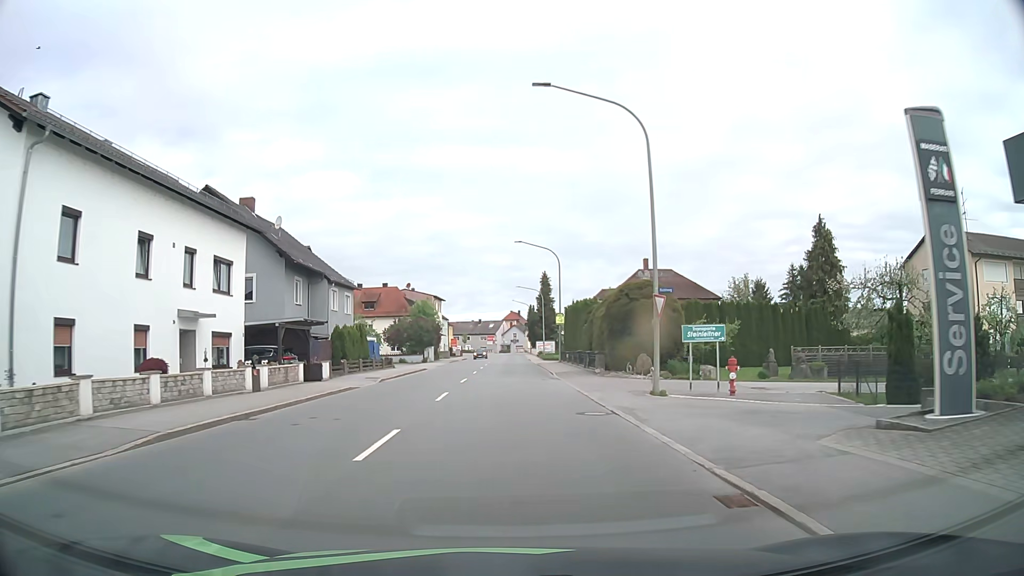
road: primary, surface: asphalt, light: Day
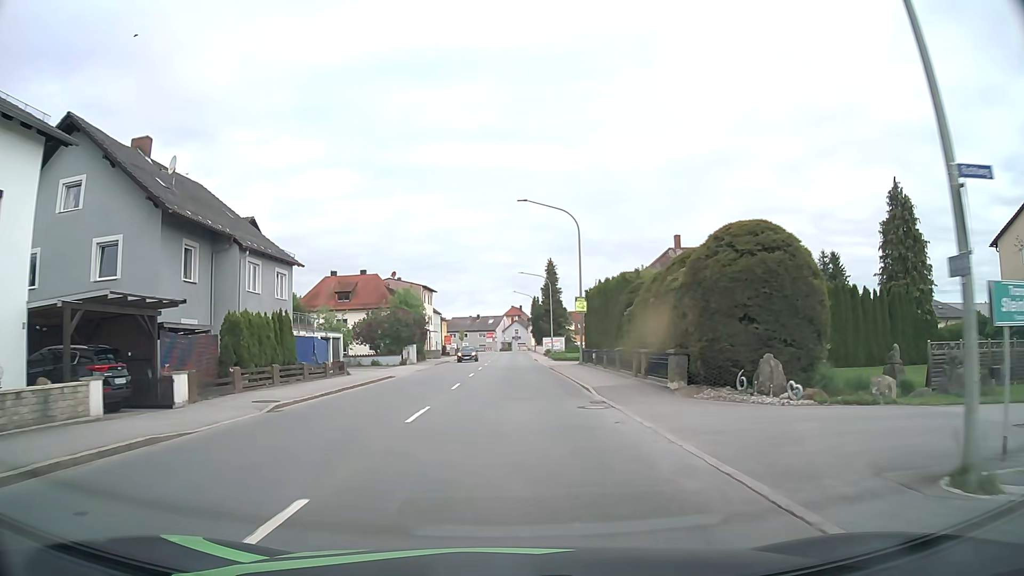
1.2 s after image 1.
(0.0, +14.3) m; 0°
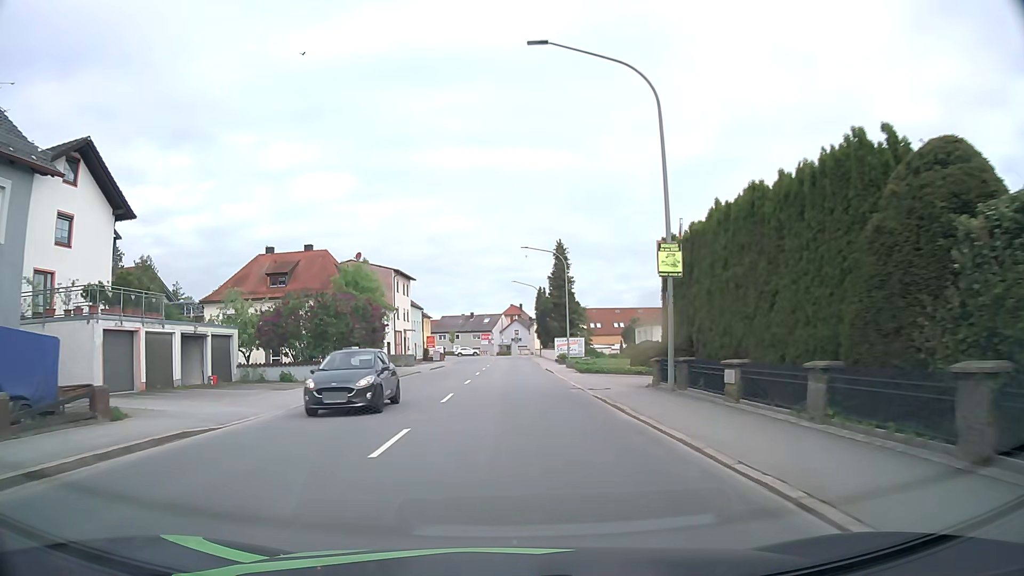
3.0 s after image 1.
(-0.1, +21.3) m; -1°
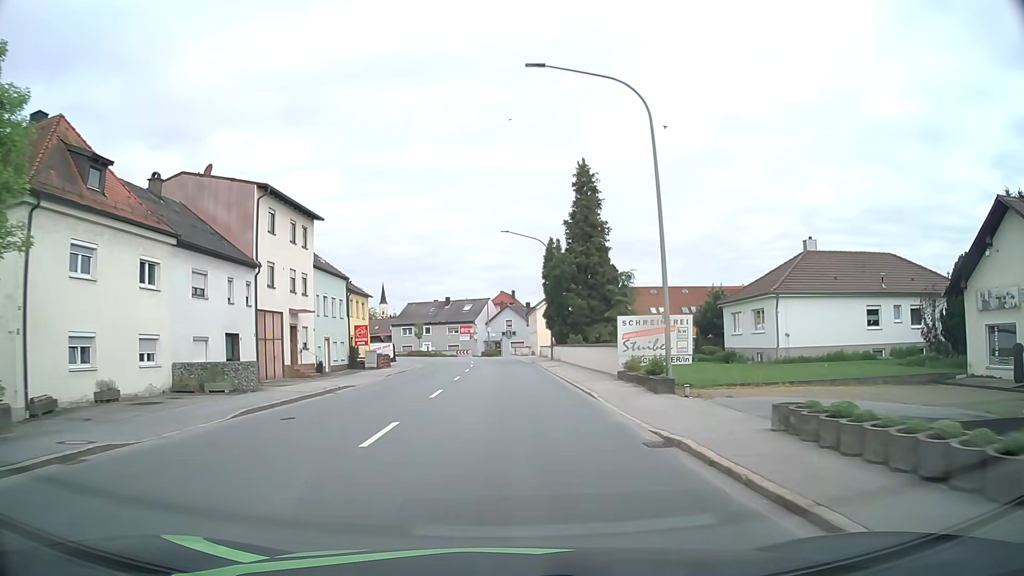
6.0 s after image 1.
(+0.7, +35.5) m; +1°
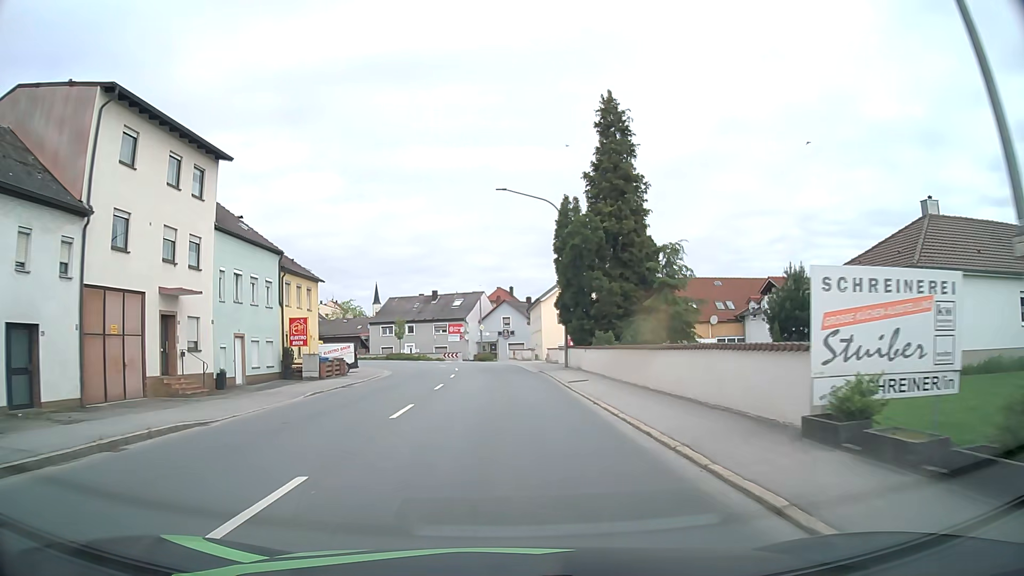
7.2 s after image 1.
(+0.1, +14.1) m; 0°
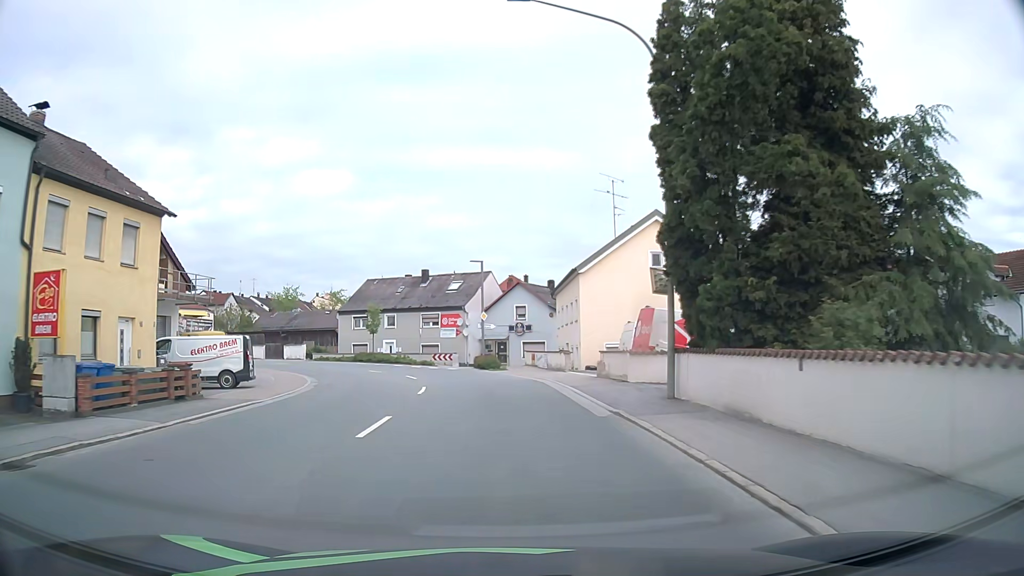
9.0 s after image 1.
(-0.2, +21.0) m; -1°
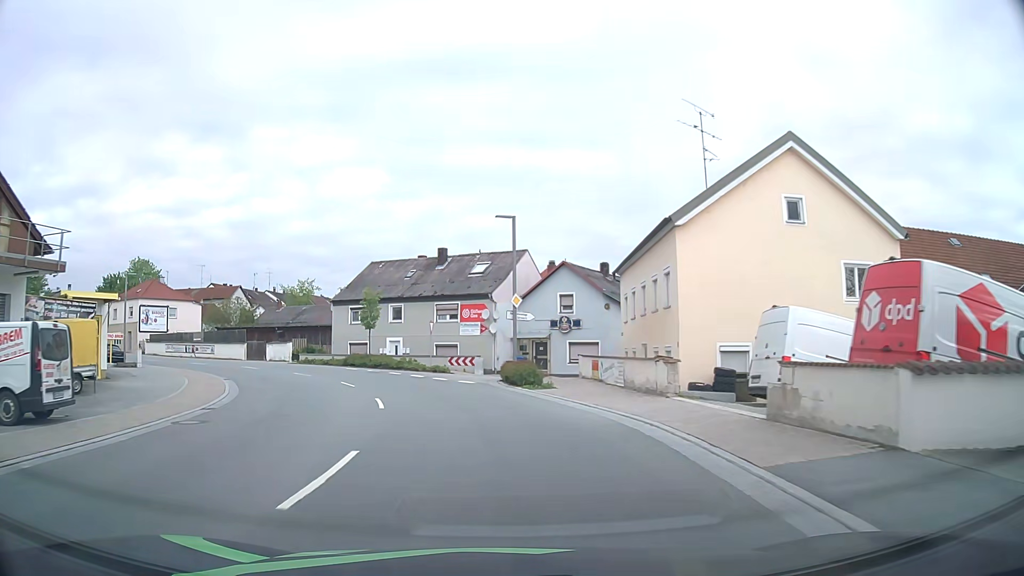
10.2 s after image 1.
(-0.2, +13.7) m; -2°
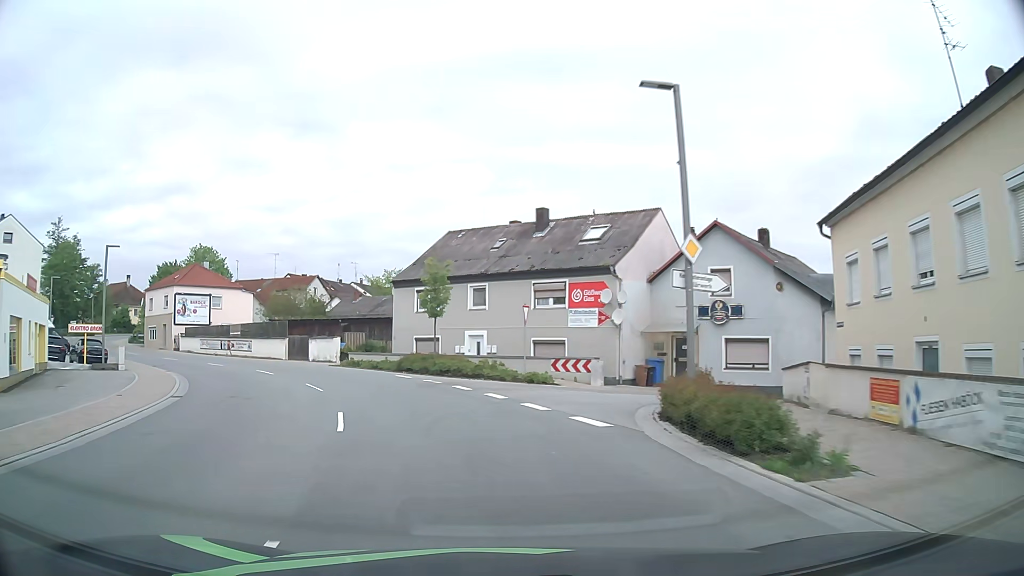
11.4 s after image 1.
(-0.9, +13.2) m; -9°
(-1, +10) (-3, +20) (-8, +29) (-14, +37) (-21, +44) (-28, +50) (-36, +56) (-43, +63) (-50, +71) (-54, +80) m
